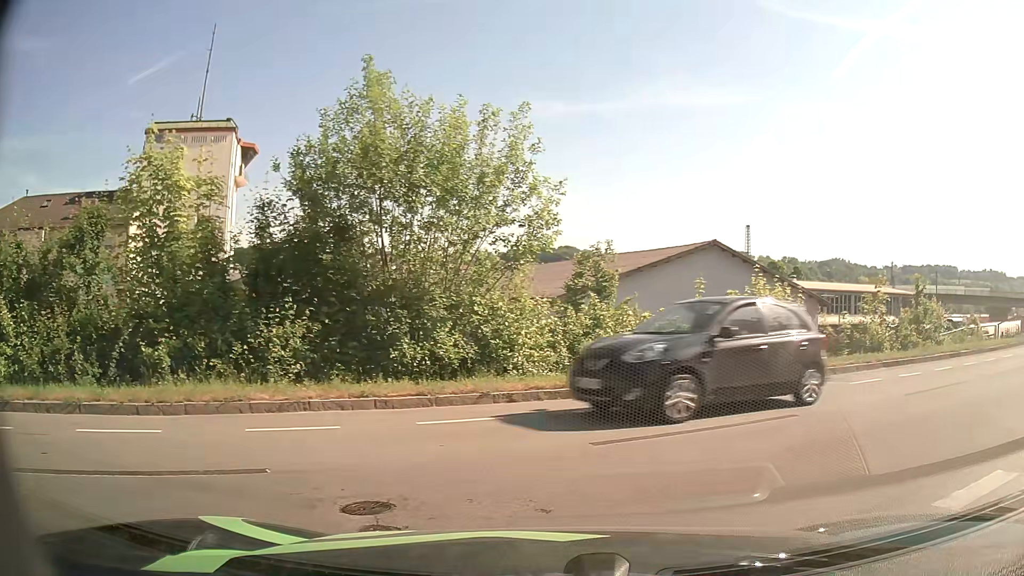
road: residential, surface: asphalt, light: Day
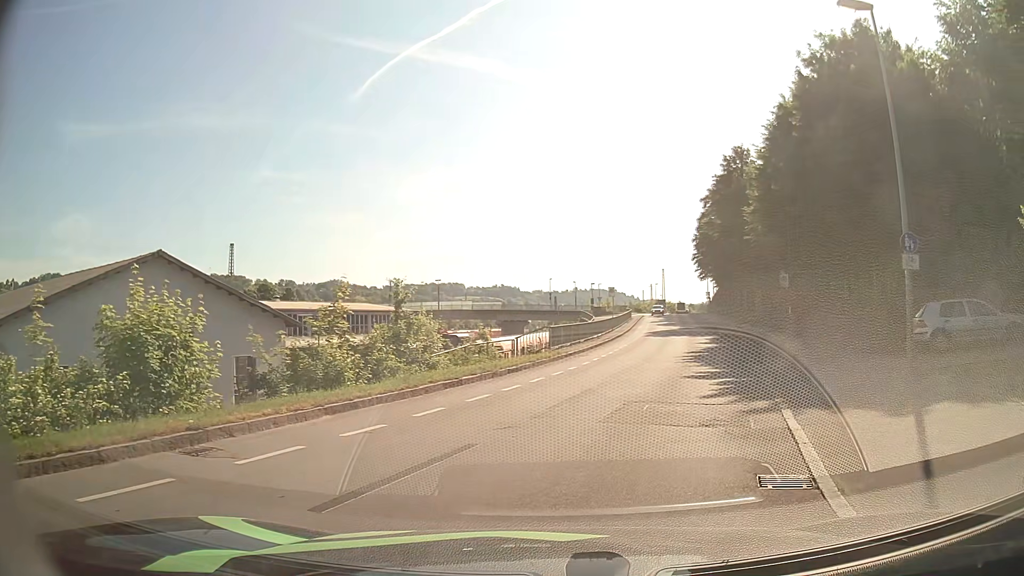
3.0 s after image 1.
(+2.4, +6.0) m; +41°
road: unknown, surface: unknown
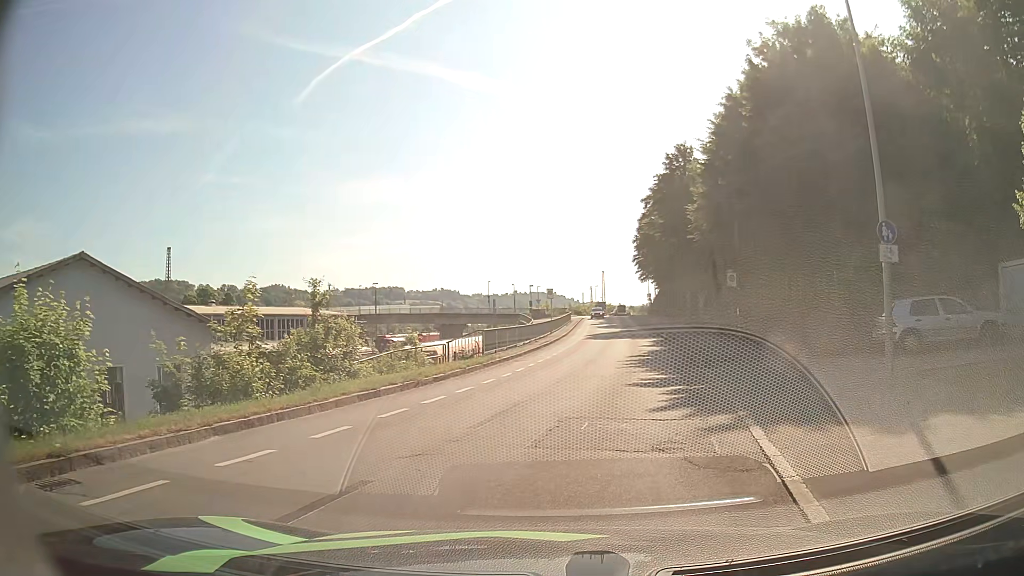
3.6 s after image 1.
(0.0, +1.7) m; +4°
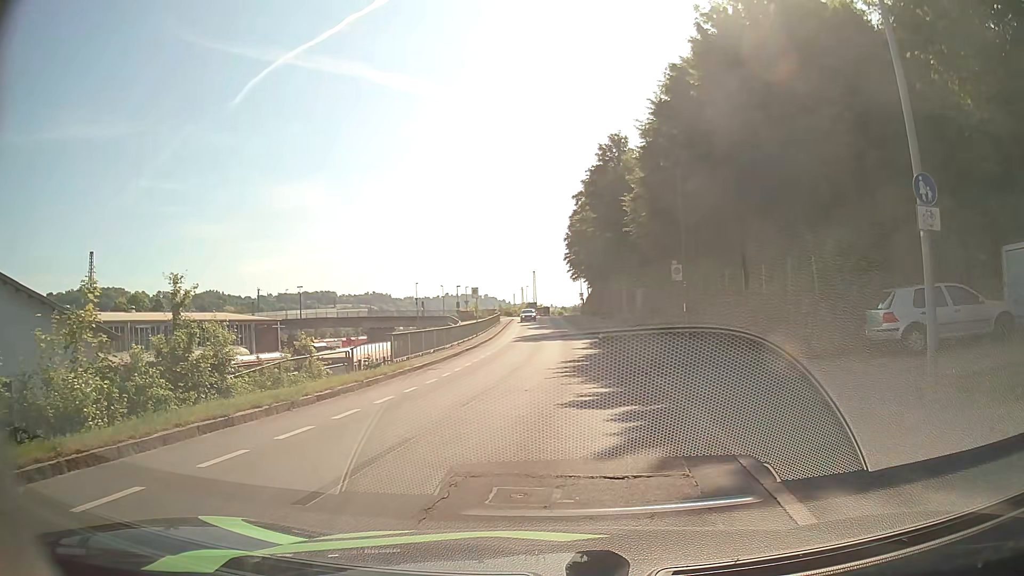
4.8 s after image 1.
(+0.2, +3.7) m; +5°
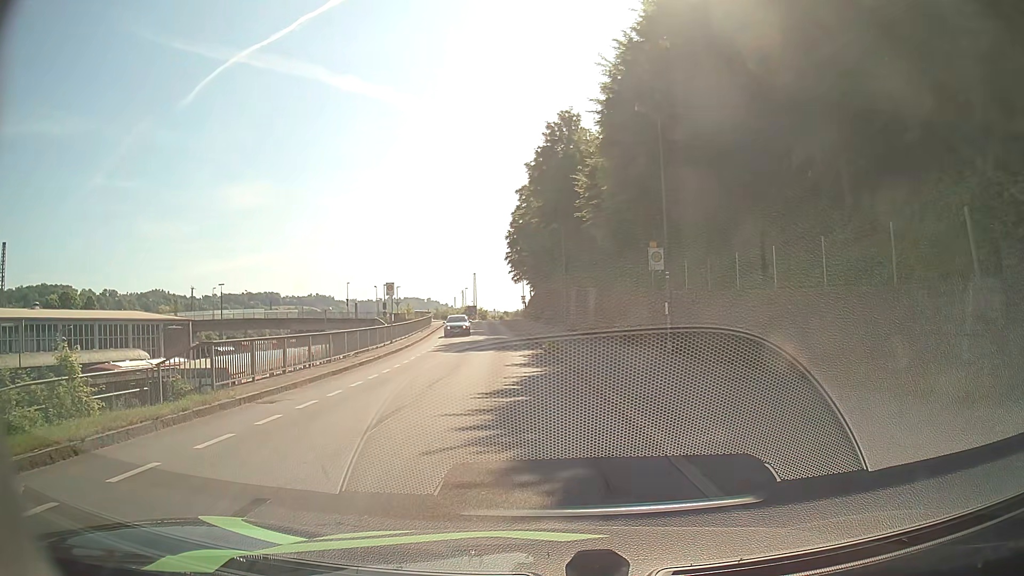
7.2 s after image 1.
(+0.4, +8.8) m; +5°
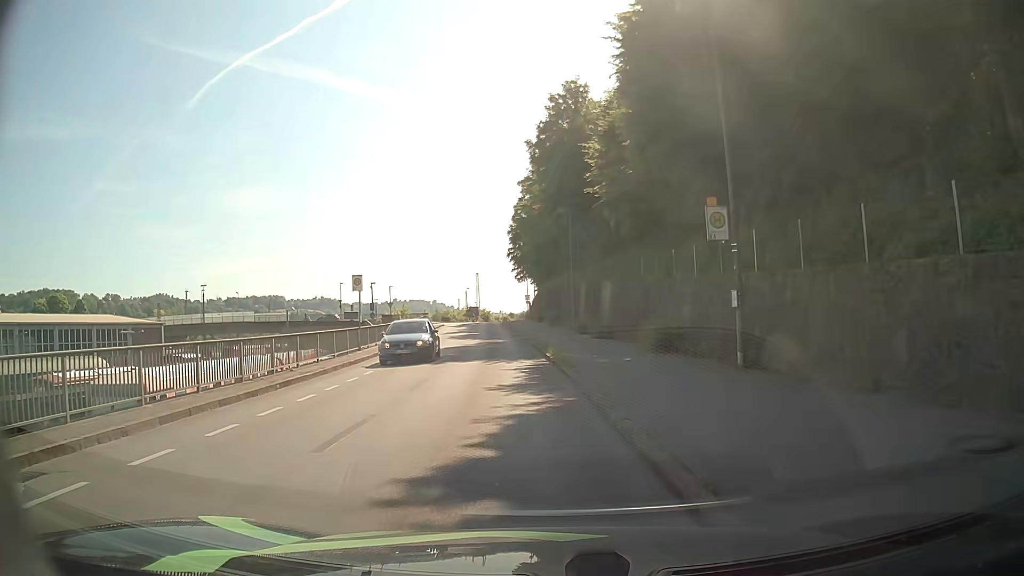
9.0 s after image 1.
(0.0, +7.2) m; -1°
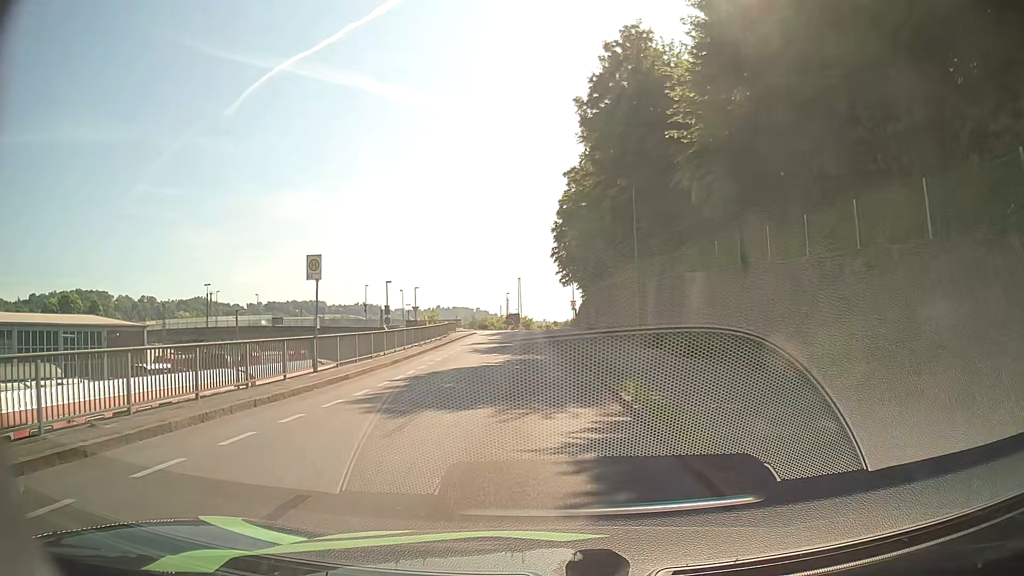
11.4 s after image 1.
(-0.4, +11.0) m; -4°
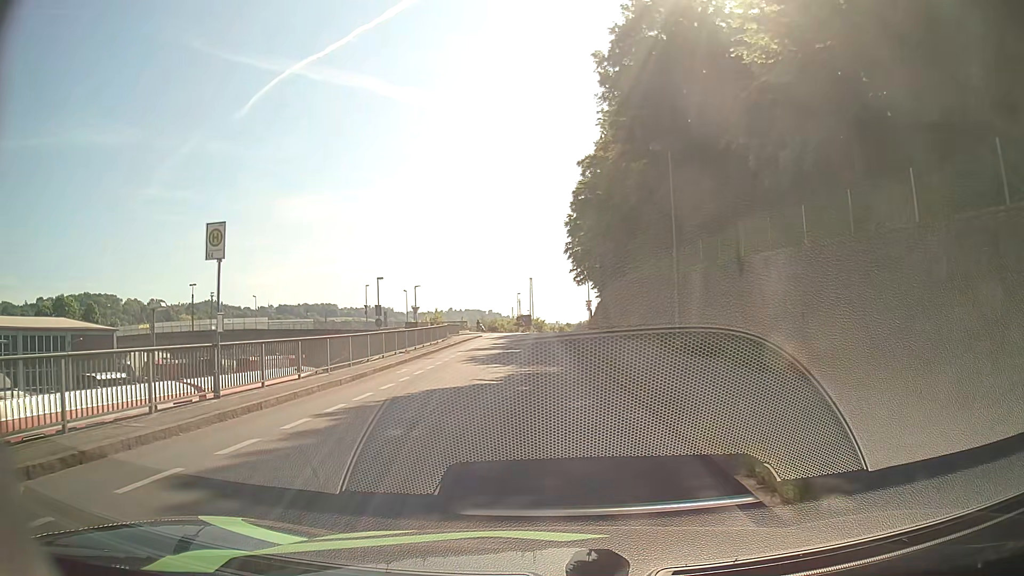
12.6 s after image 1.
(0.0, +6.8) m; 0°
